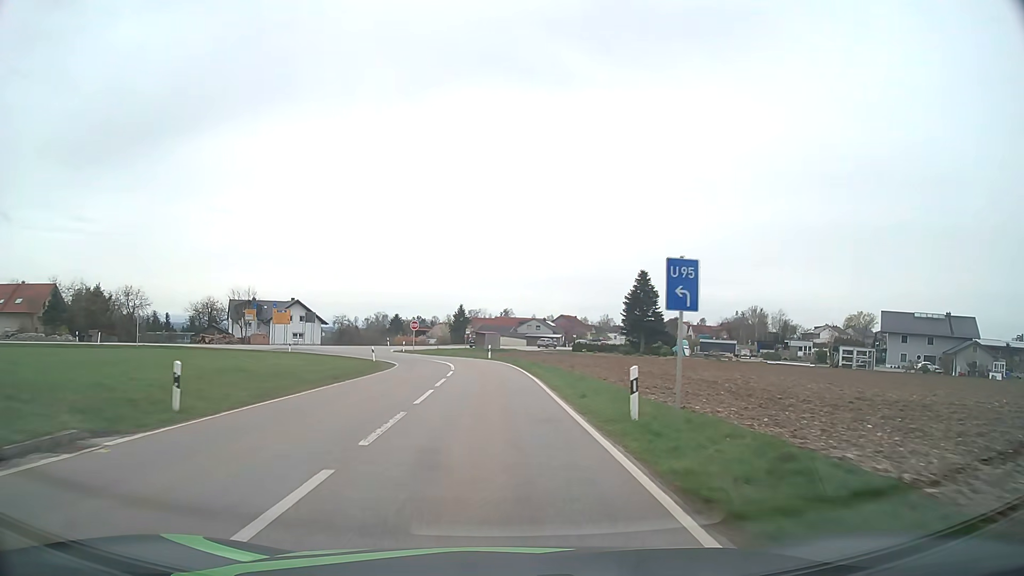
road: tertiary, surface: asphalt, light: Day
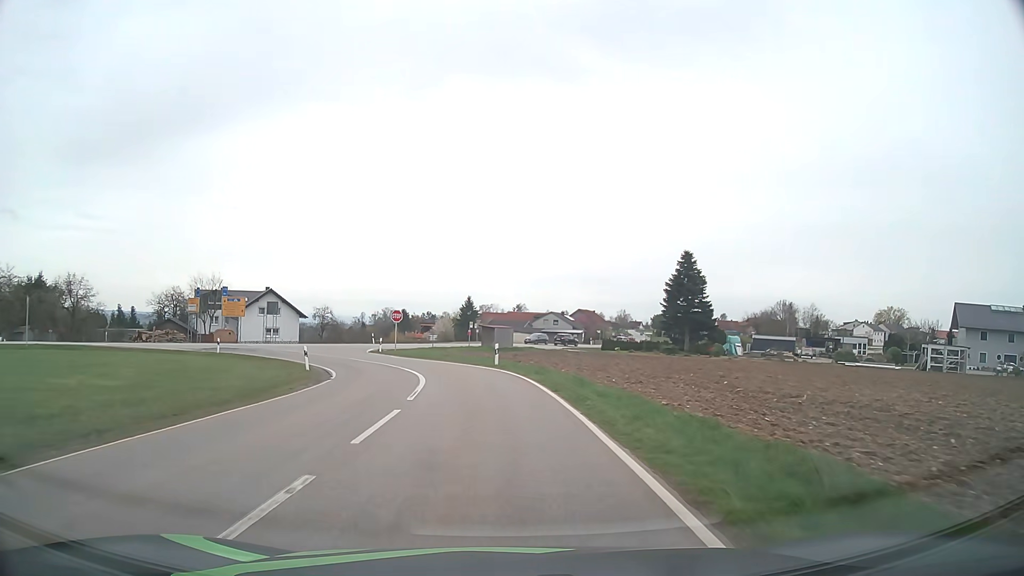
(-0.1, +18.0) m; -1°
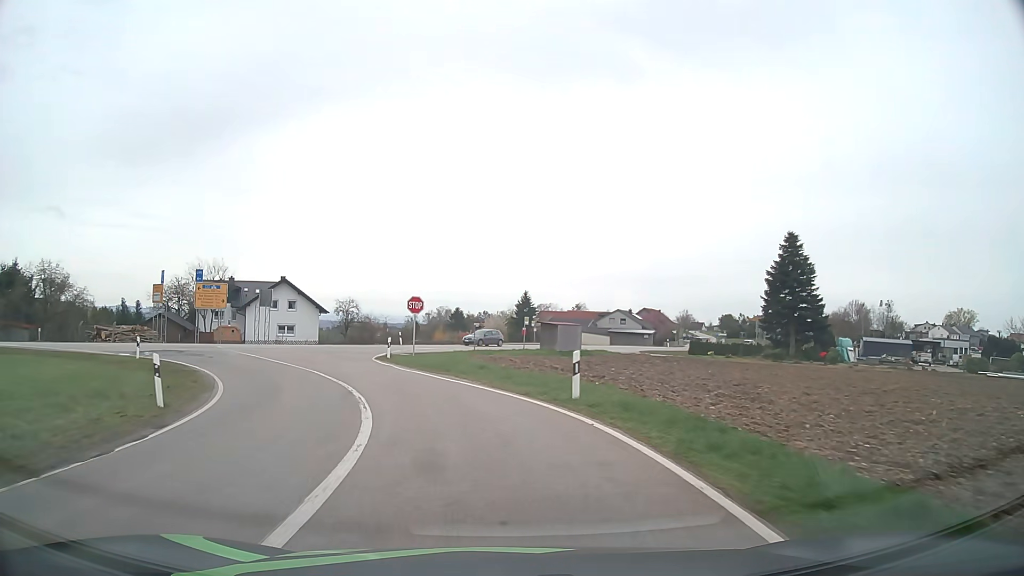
(-0.5, +15.9) m; -5°
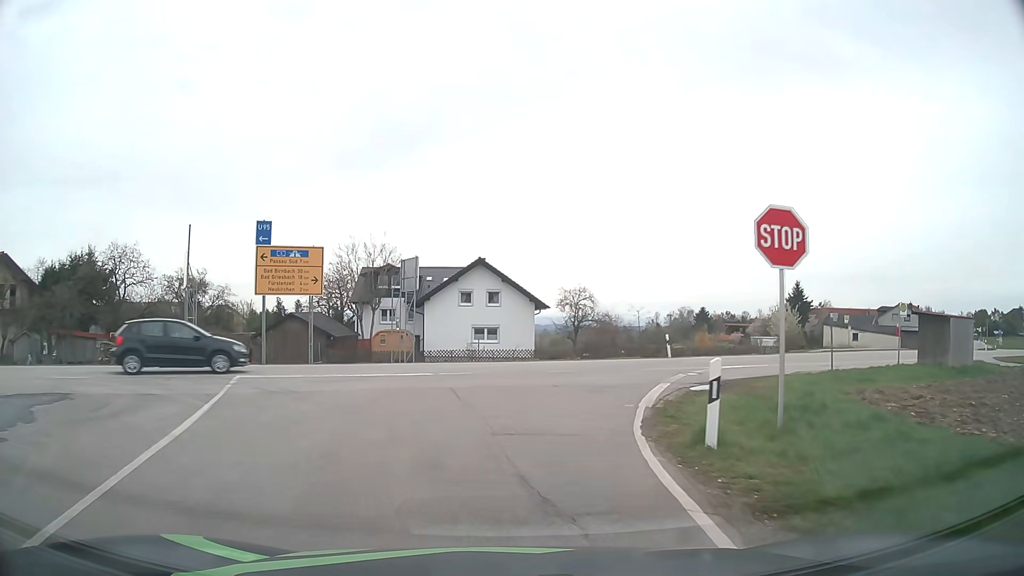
(-4.5, +23.8) m; -20°
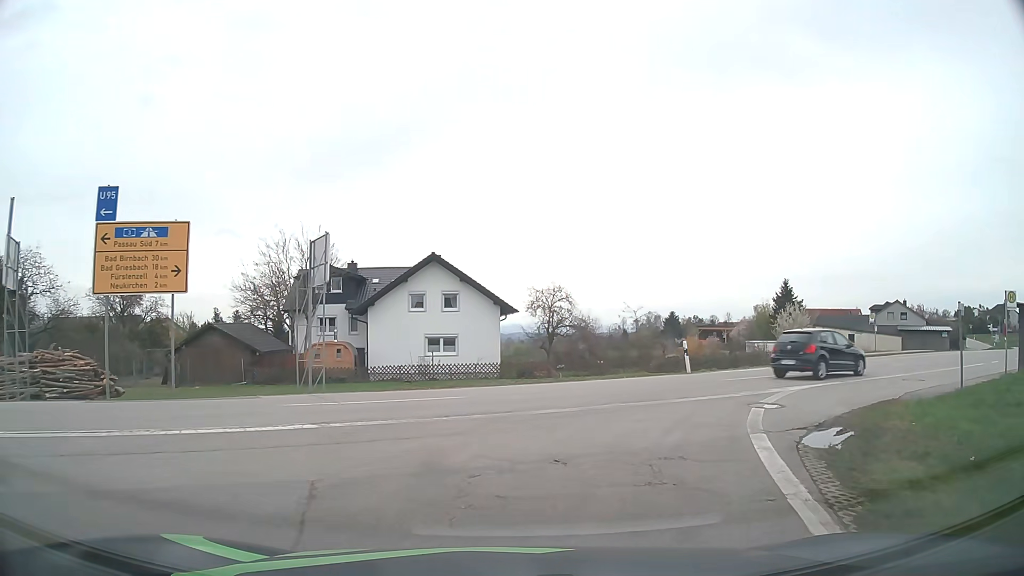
(0.0, +8.4) m; +2°
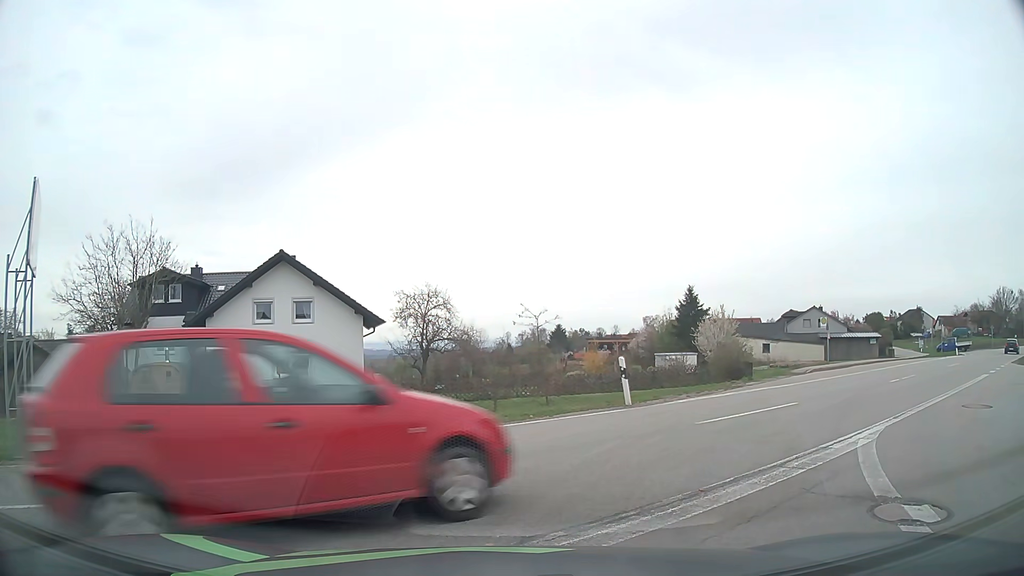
(+0.6, +7.5) m; +10°
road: secondary
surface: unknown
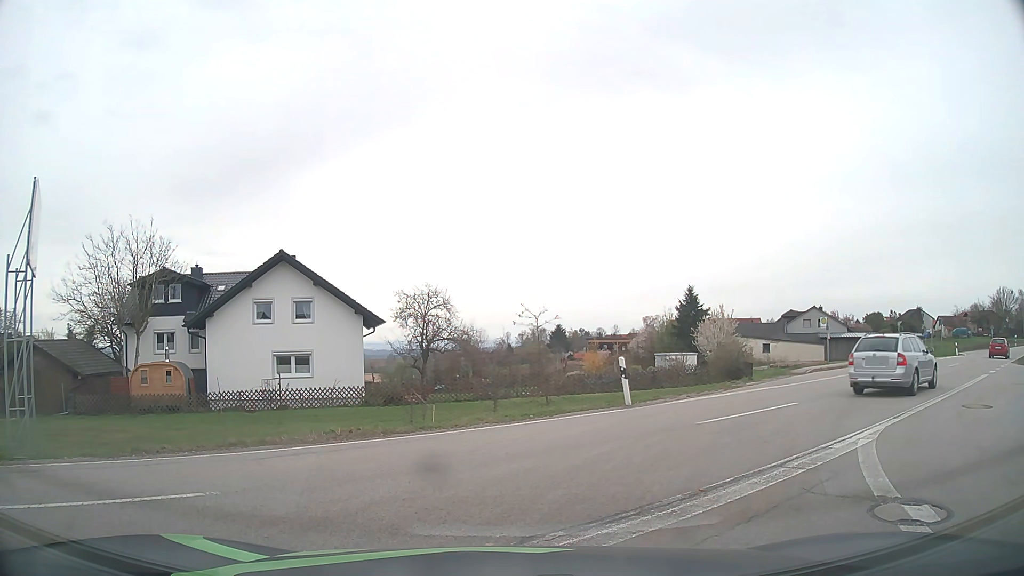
(0.0, +0.1) m; 0°
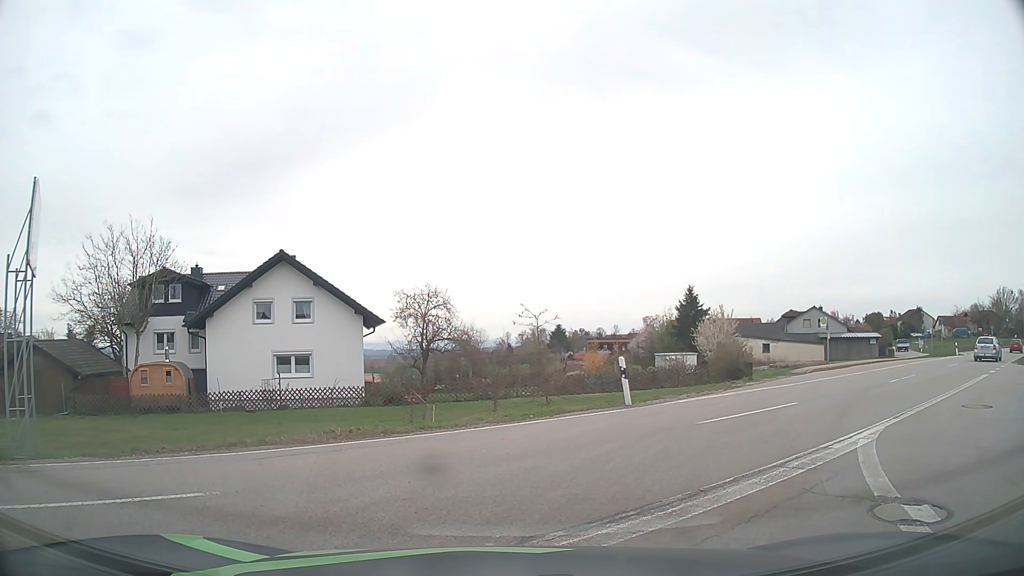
(0.0, 0.0) m; 0°
(+2, +10) (+9, +17) (+17, +23) (+24, +30) (+32, +37) (+39, +43) (+47, +49) (+55, +56) (+62, +62) (+70, +68) m
